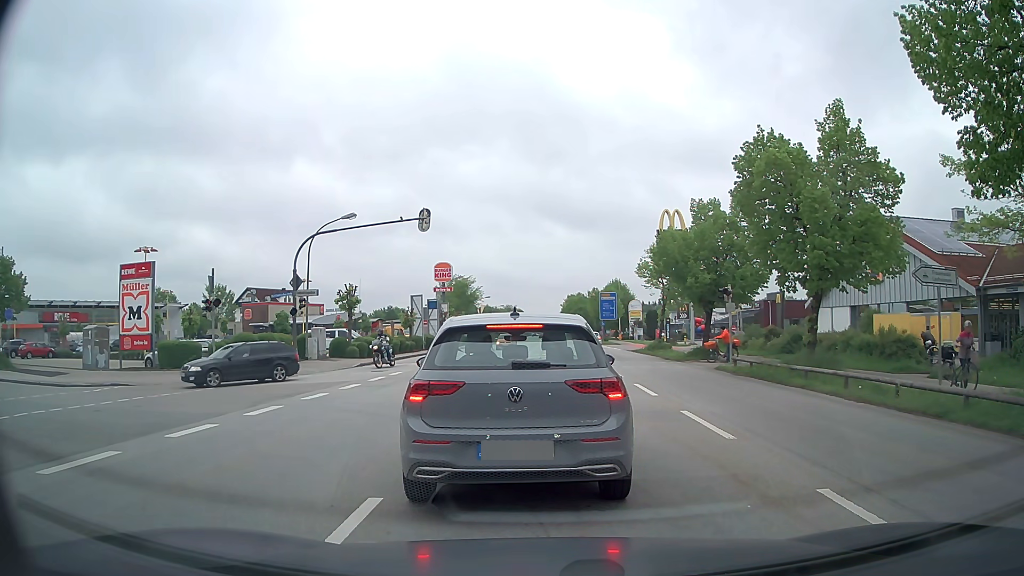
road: secondary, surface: asphalt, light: Day
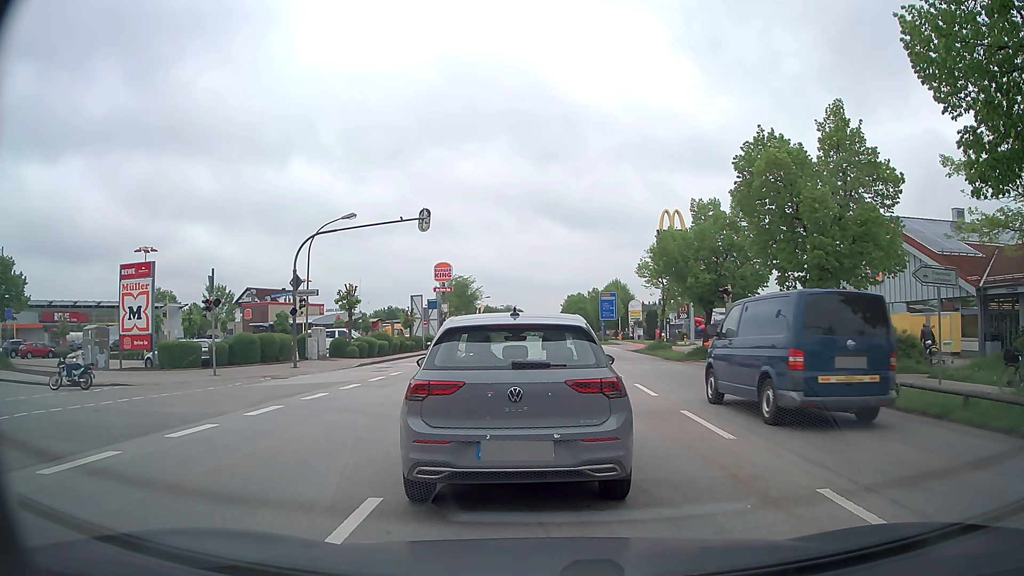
(0.0, 0.0) m; 0°
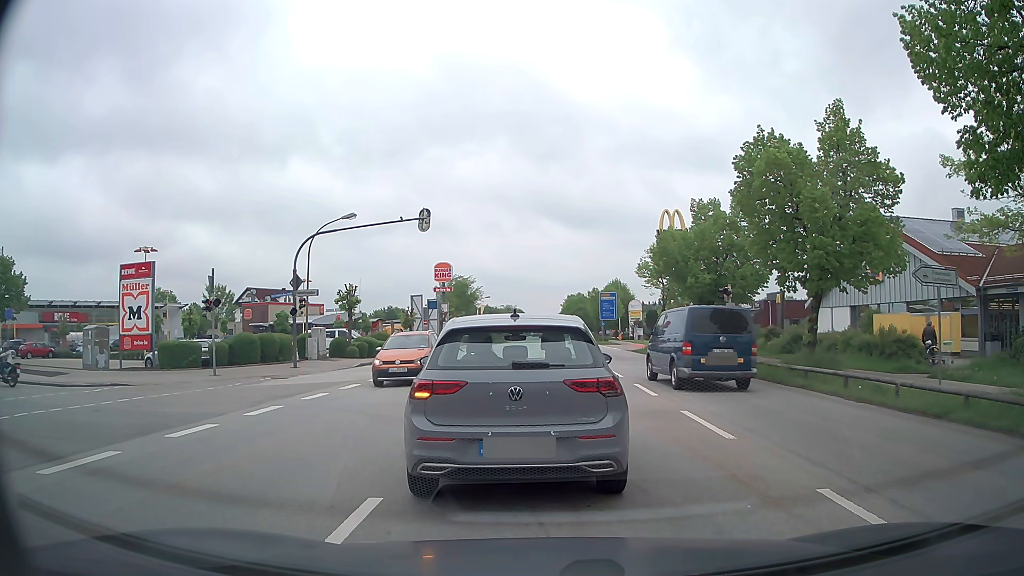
(0.0, 0.0) m; 0°
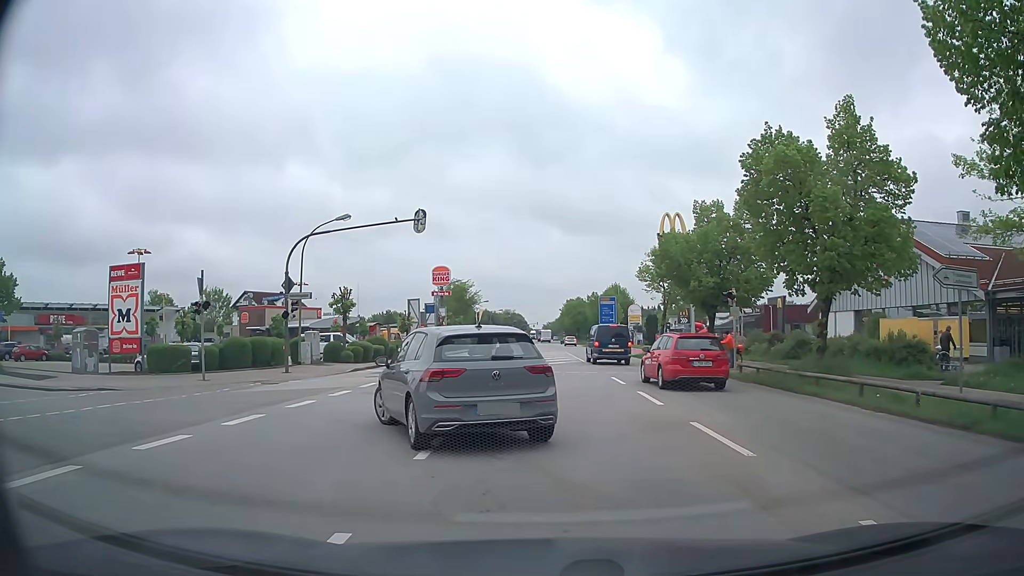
(0.0, +1.0) m; +2°
